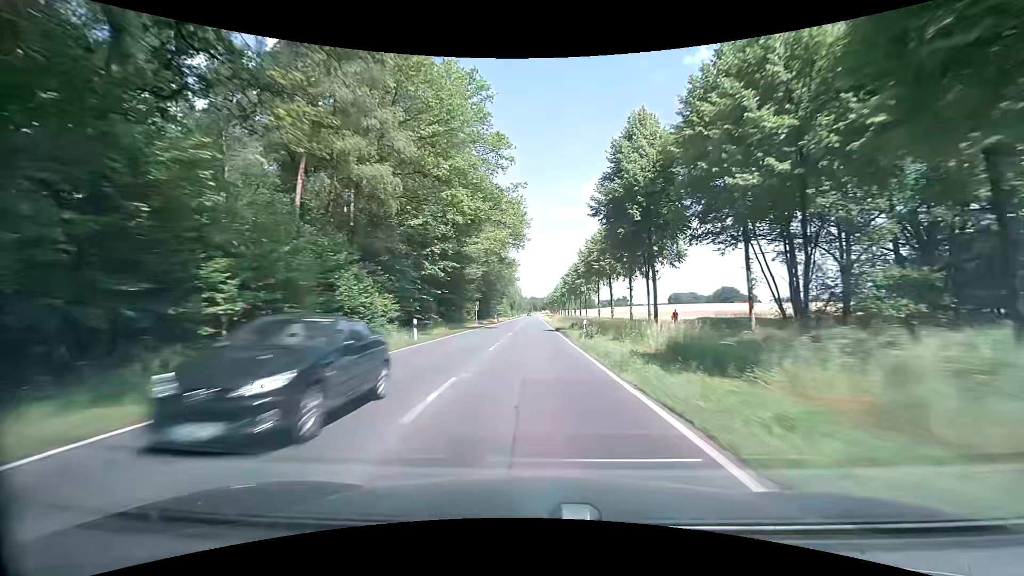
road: secondary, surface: asphalt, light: Day
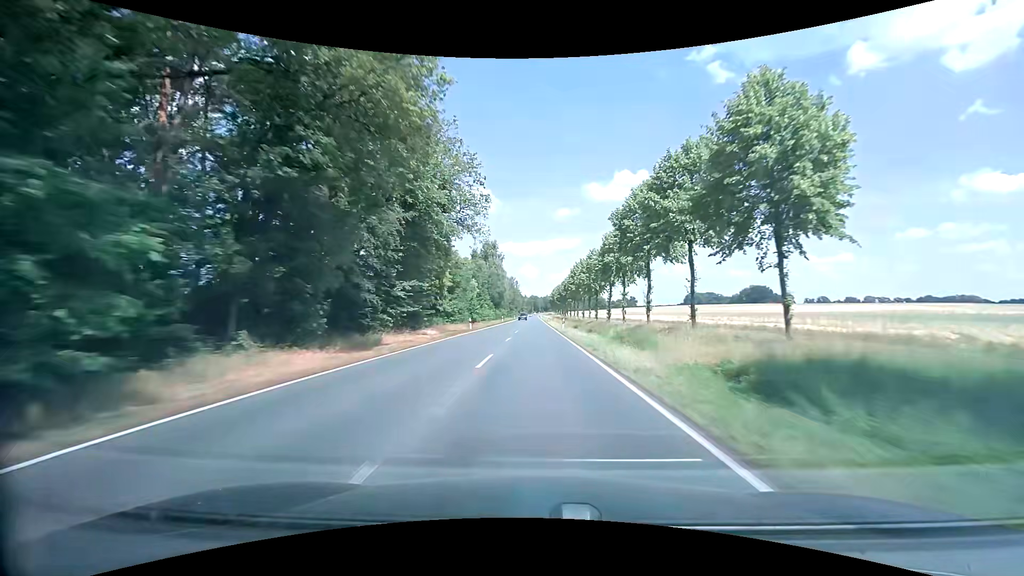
(-1.0, +79.1) m; 0°
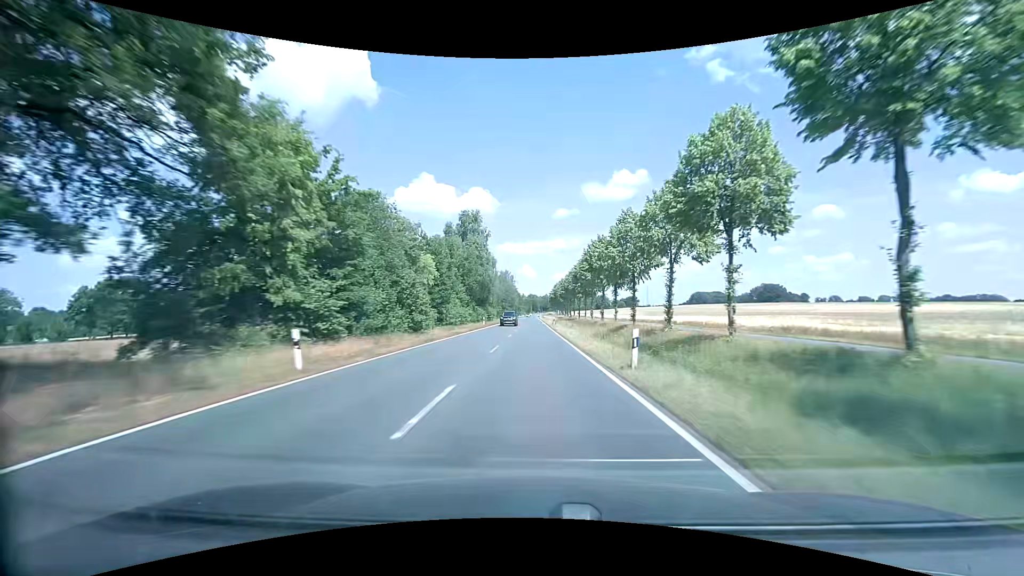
(-0.1, +31.6) m; 0°
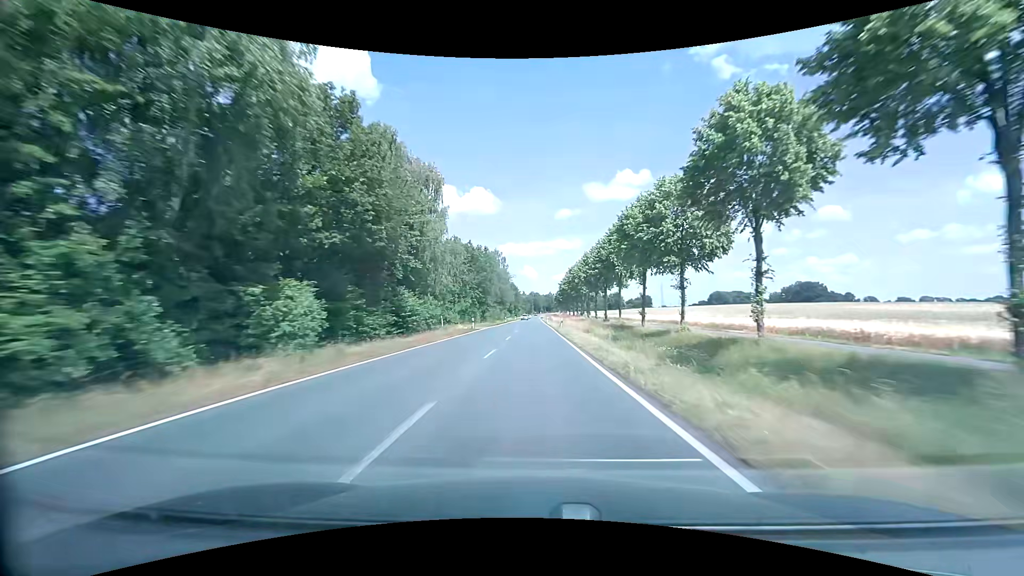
(0.0, +63.2) m; 0°
(0, +10) (0, +20) (0, +30) (0, +40) (0, +50) (0, +60) (0, +70) (0, +80) (0, +90) (0, +100) m
